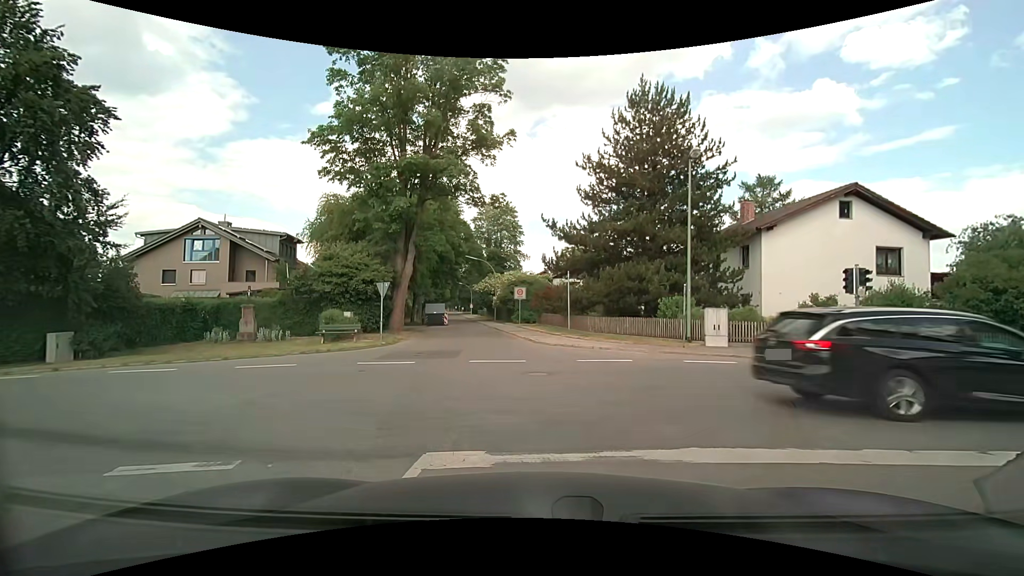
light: Day
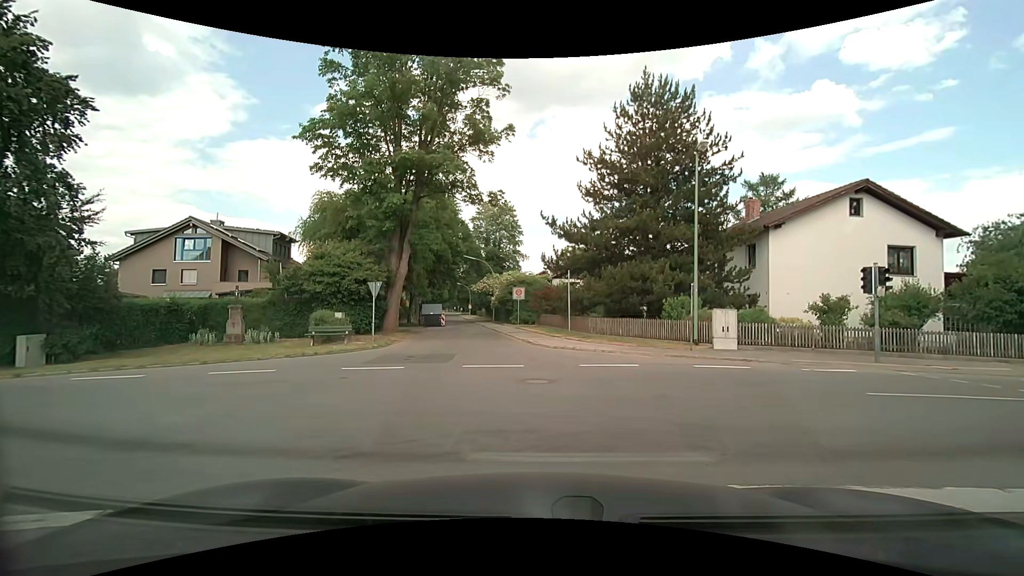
(0.0, +1.0) m; 0°
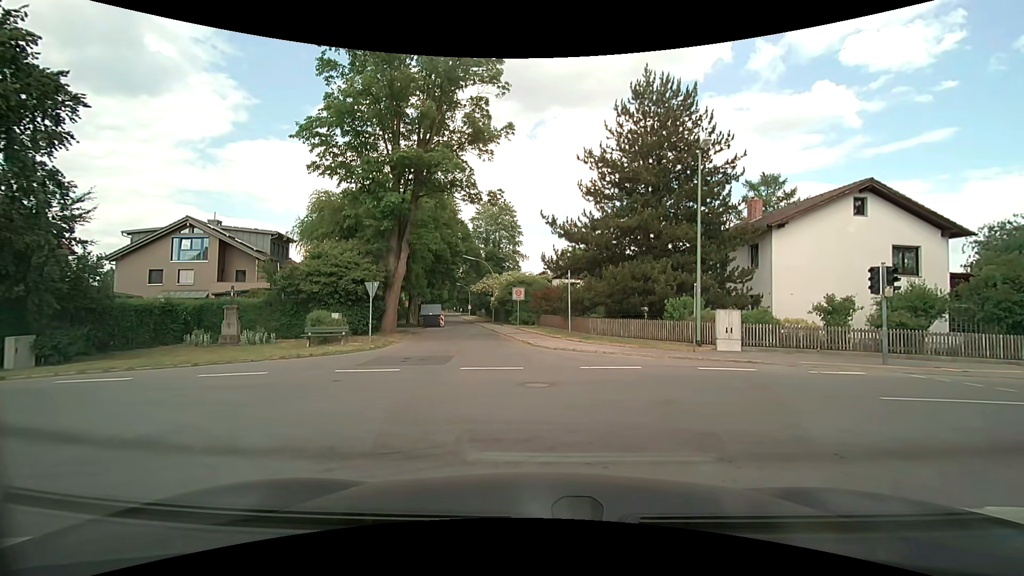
(0.0, +0.4) m; 0°
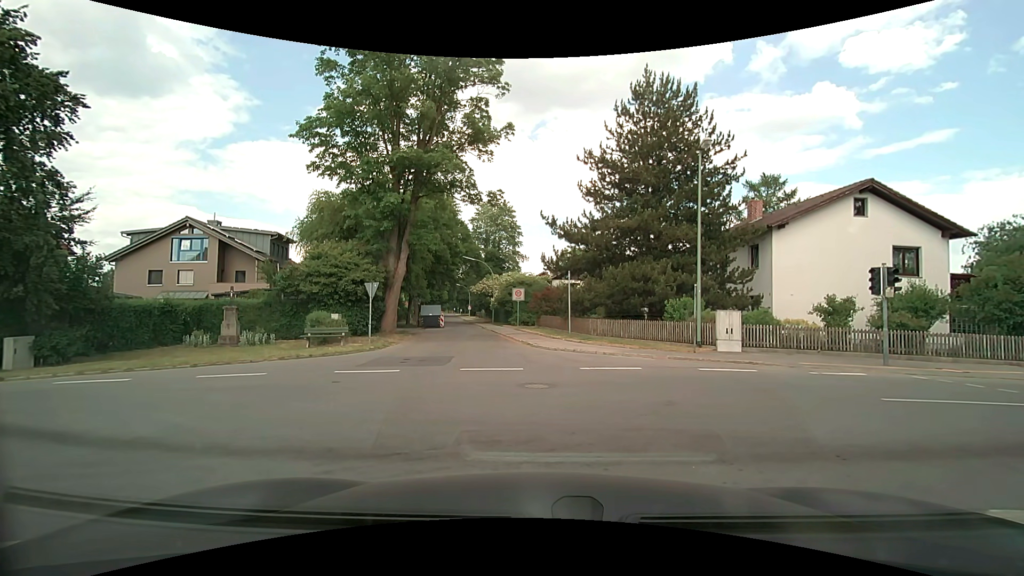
(0.0, +0.1) m; 0°
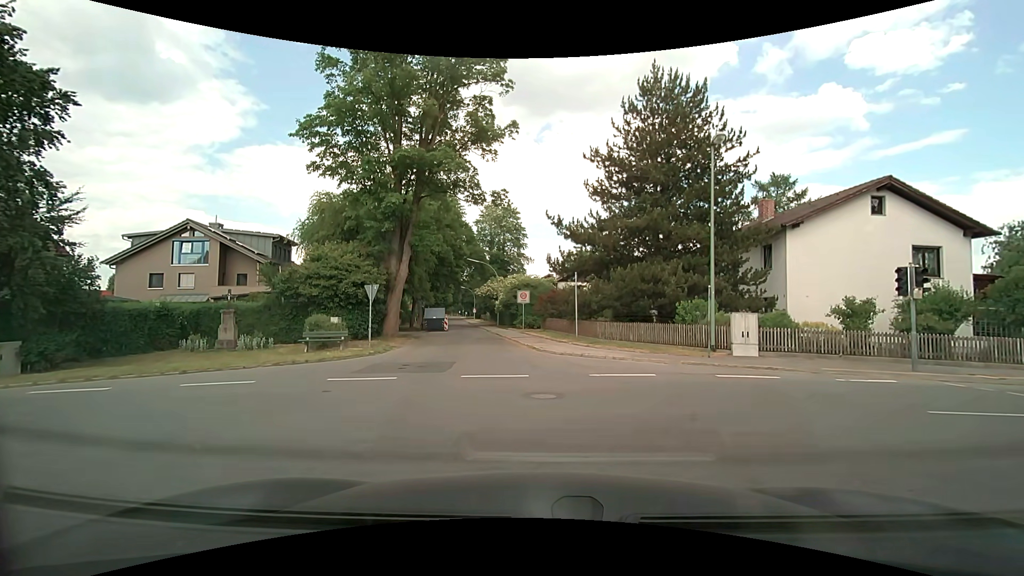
(0.0, +0.8) m; 0°
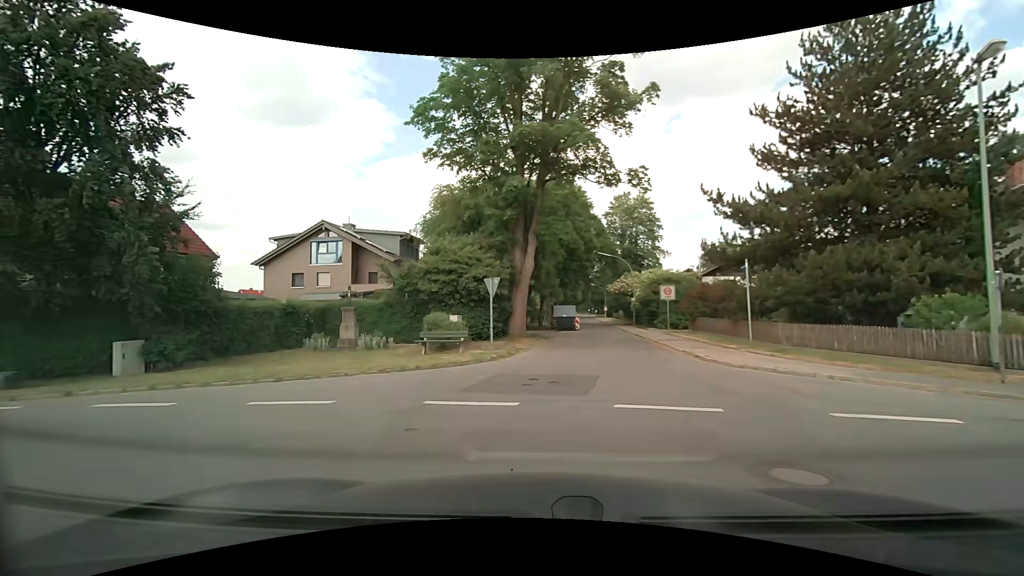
(-0.3, +3.9) m; -14°
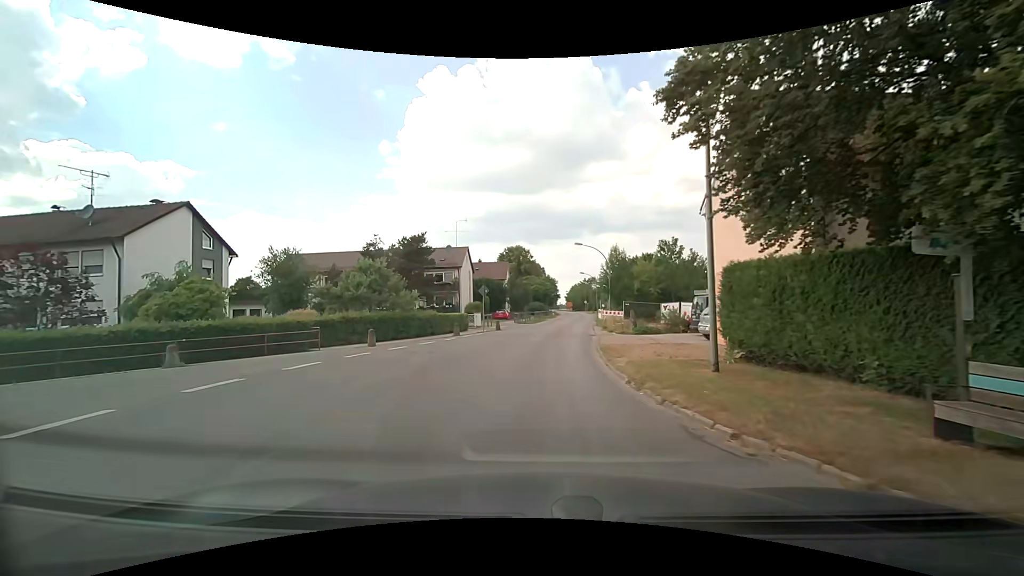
(-8.3, +8.0) m; -79°
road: tertiary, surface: asphalt
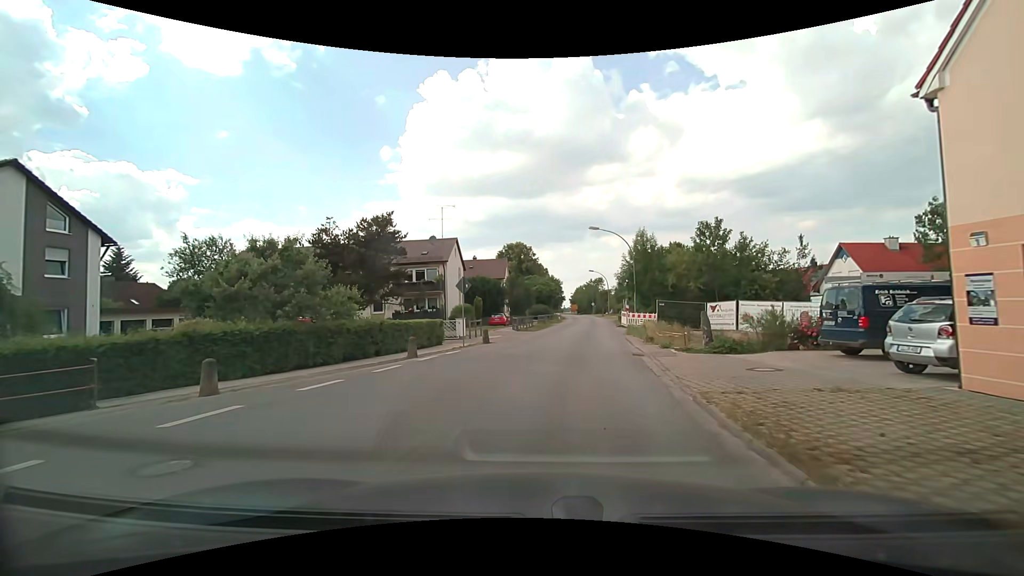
(-0.1, +11.3) m; +1°
(0, +10) (+1, +20) (+2, +30) (+3, +40) (+4, +50) (+5, +60) (+6, +70) (+7, +80) (+7, +90) (+8, +100) m
